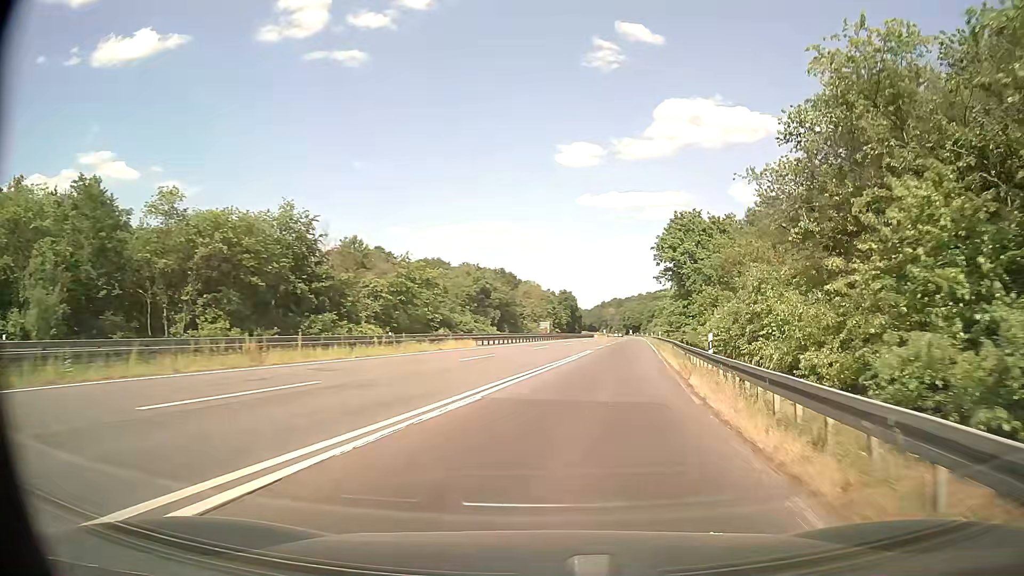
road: trunk_link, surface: asphalt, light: Day
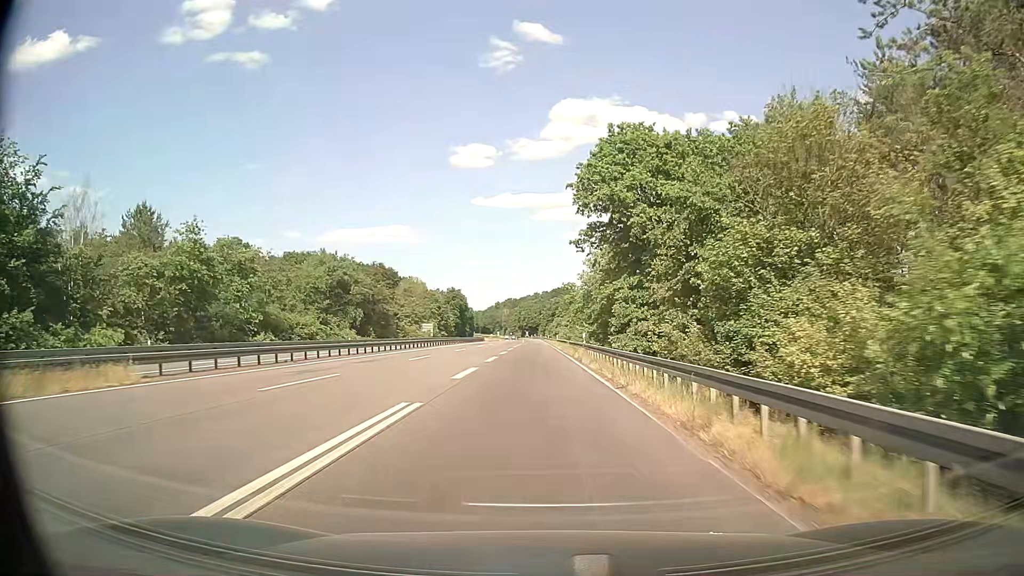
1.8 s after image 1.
(+3.4, +29.8) m; +9°
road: trunk
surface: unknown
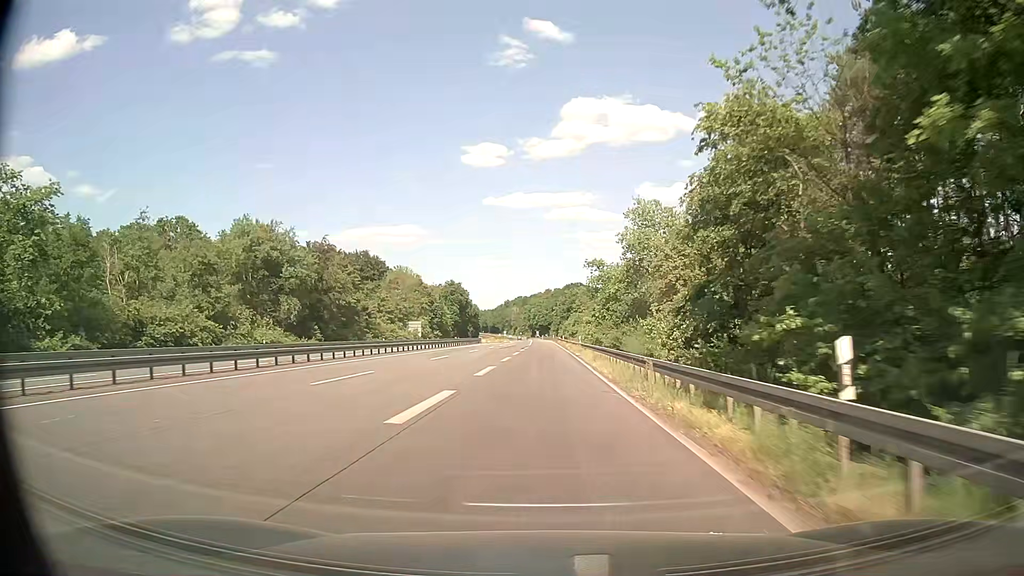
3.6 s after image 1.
(-0.3, +33.7) m; -1°
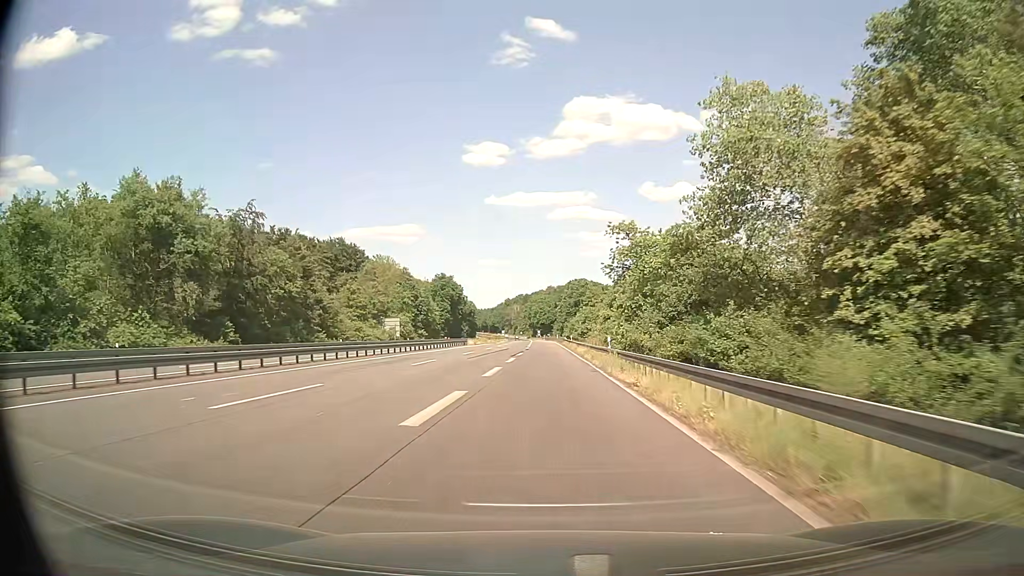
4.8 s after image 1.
(+0.1, +24.6) m; 0°
